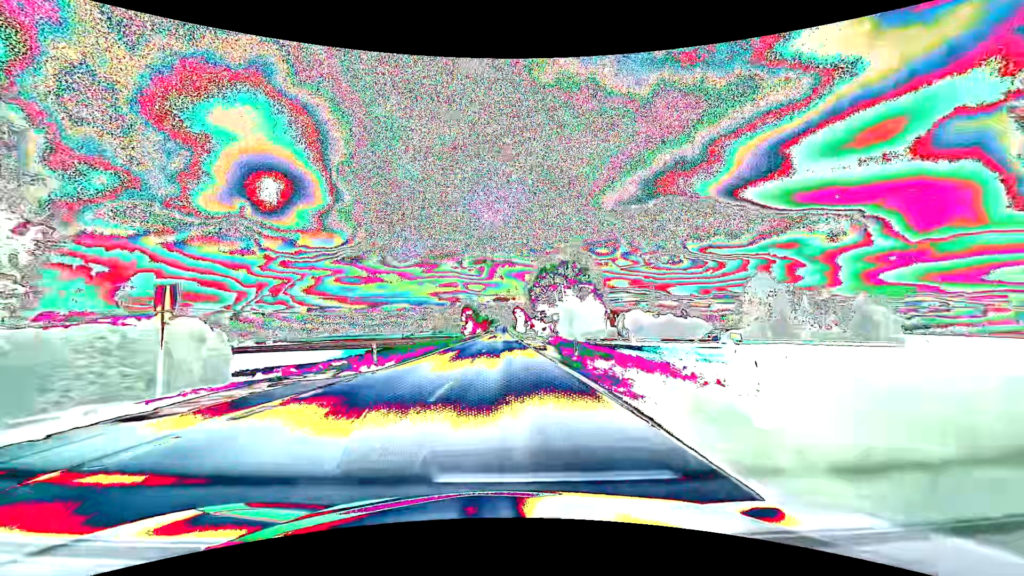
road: primary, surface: asphalt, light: Day
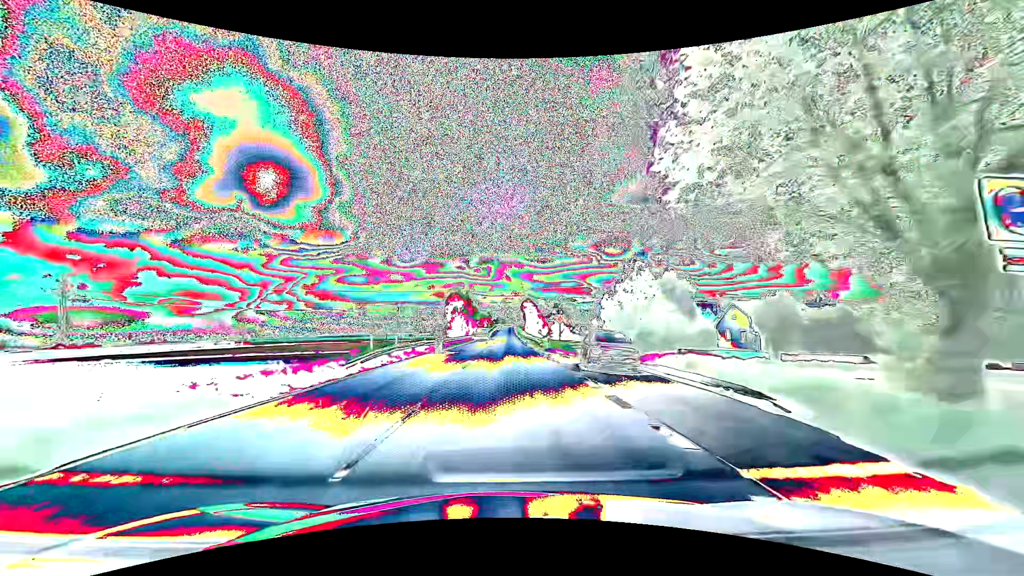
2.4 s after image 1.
(-0.4, +53.6) m; -1°
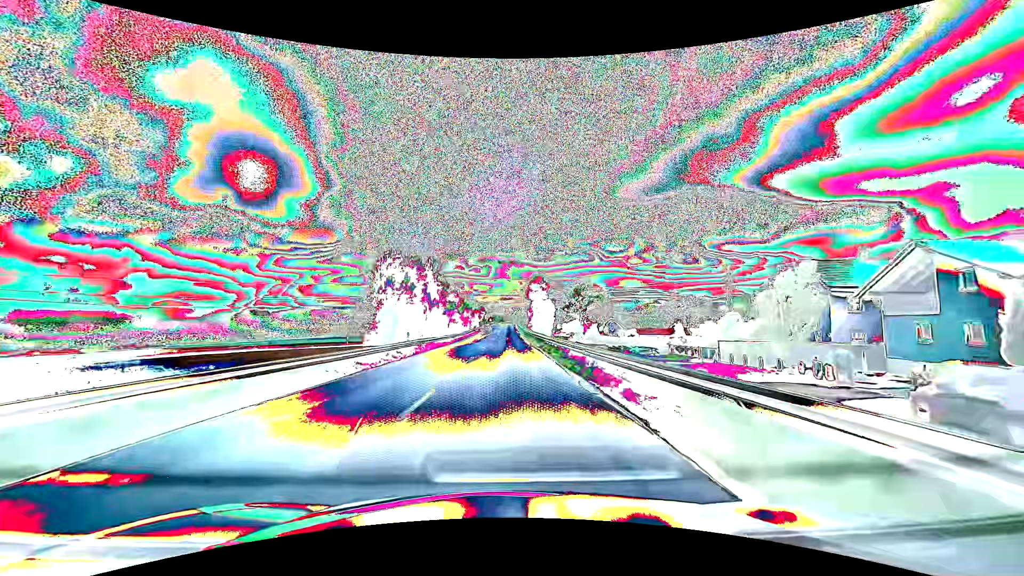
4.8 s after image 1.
(+0.2, +57.6) m; 0°
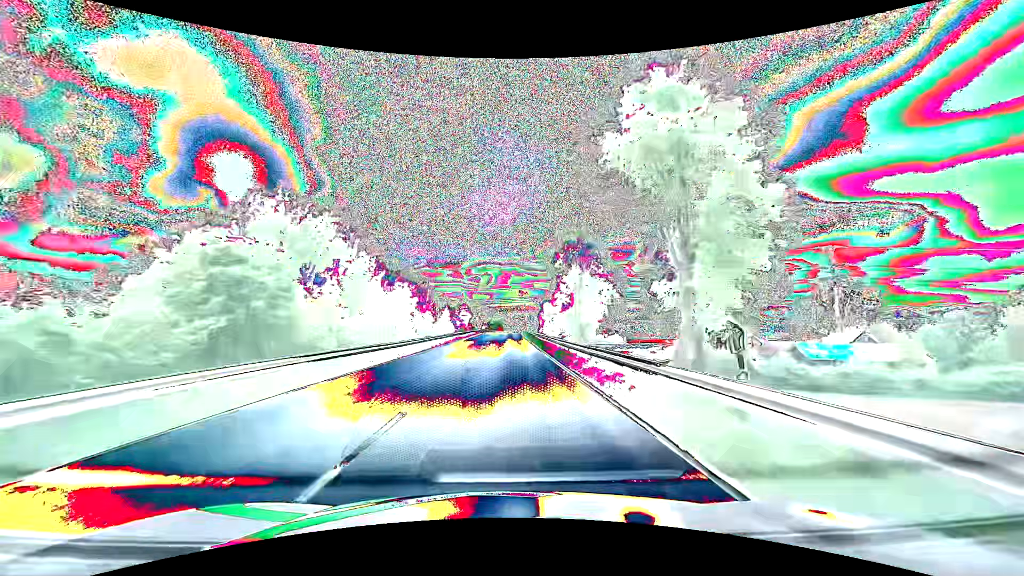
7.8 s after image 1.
(-0.2, +75.8) m; 0°
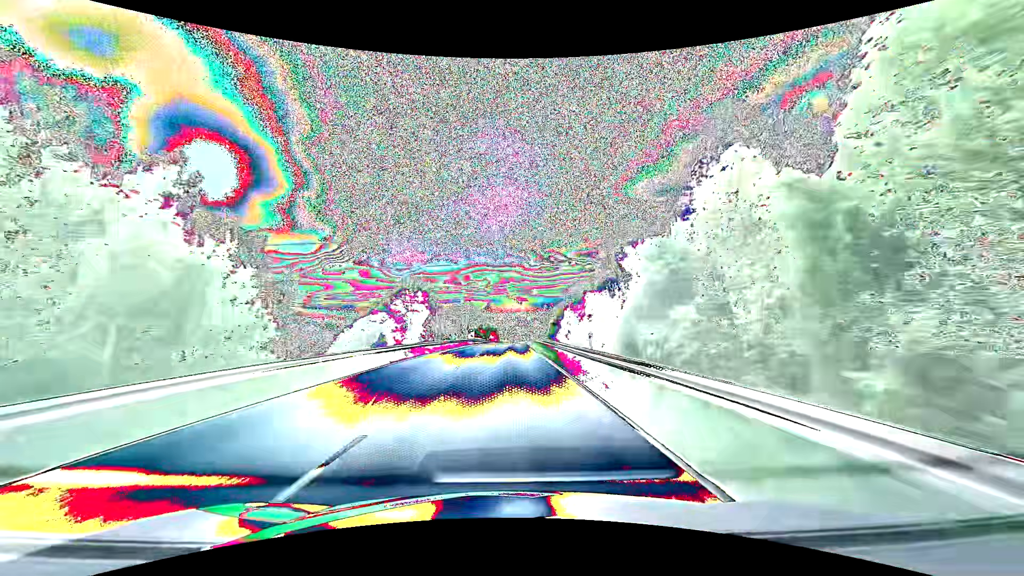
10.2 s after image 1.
(+0.1, +61.7) m; 0°
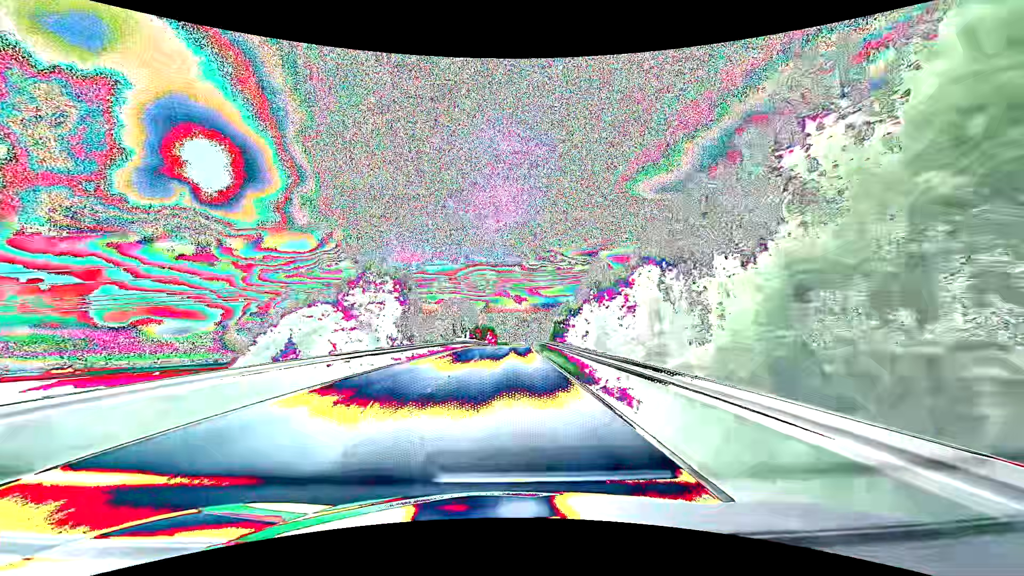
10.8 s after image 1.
(0.0, +15.5) m; 0°
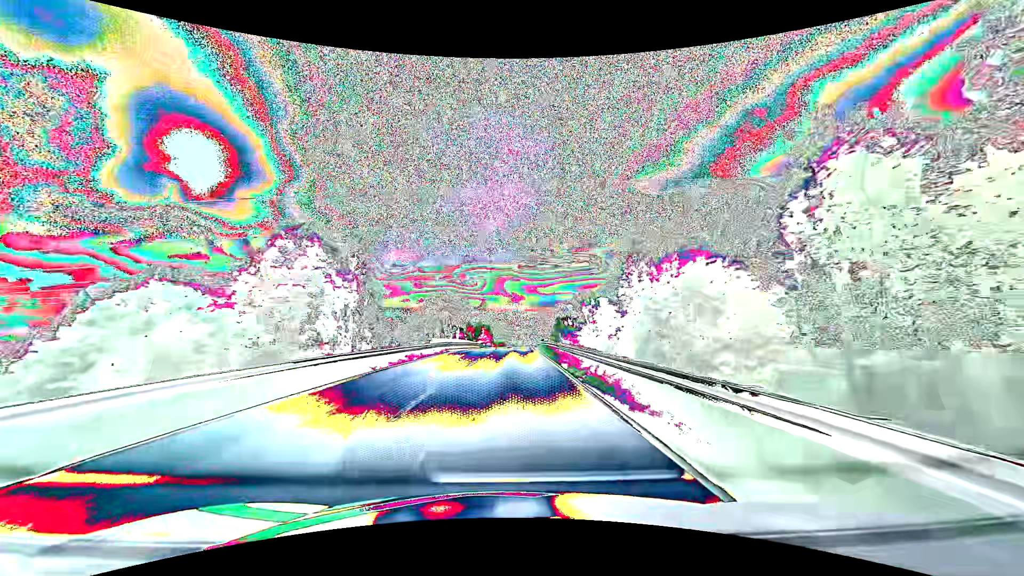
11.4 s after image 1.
(+0.1, +15.6) m; +1°
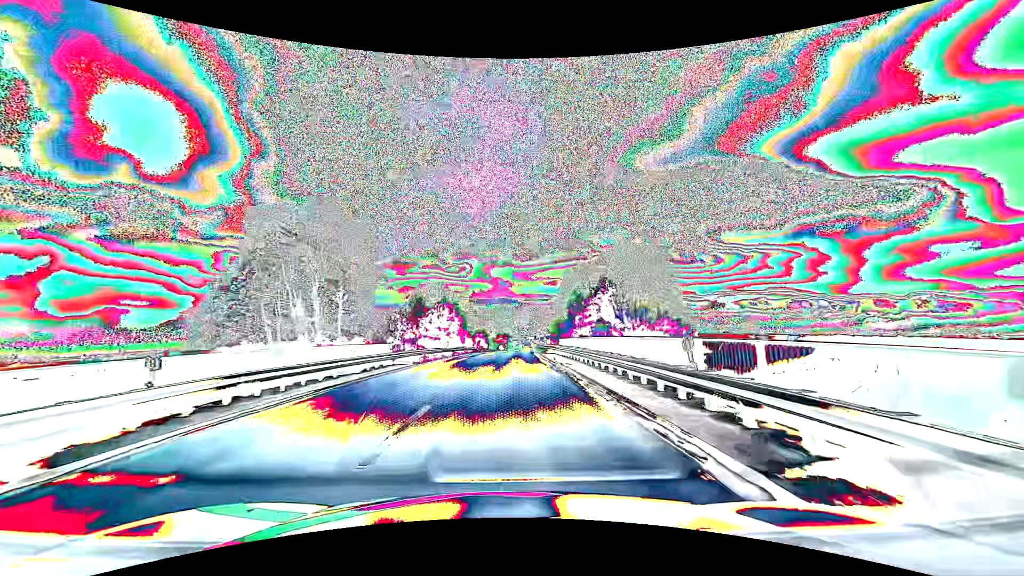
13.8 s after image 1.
(+0.8, +62.8) m; +2°
(0, +10) (0, +20) (0, +30) (0, +40) (+1, +50) (+1, +60) (+1, +70) (+1, +80) (+2, +90) (+2, +100) m
